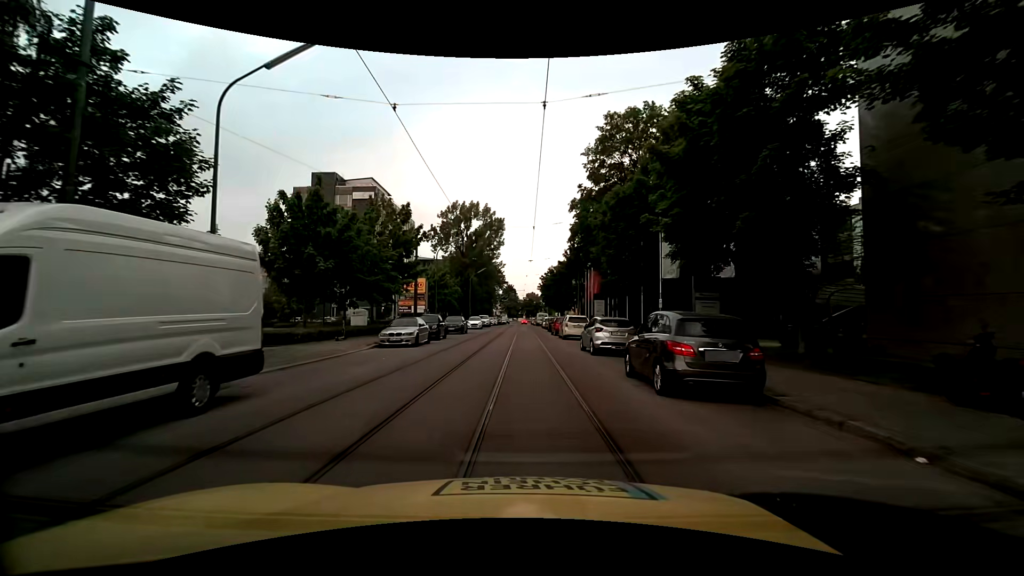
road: residential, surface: asphalt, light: Day
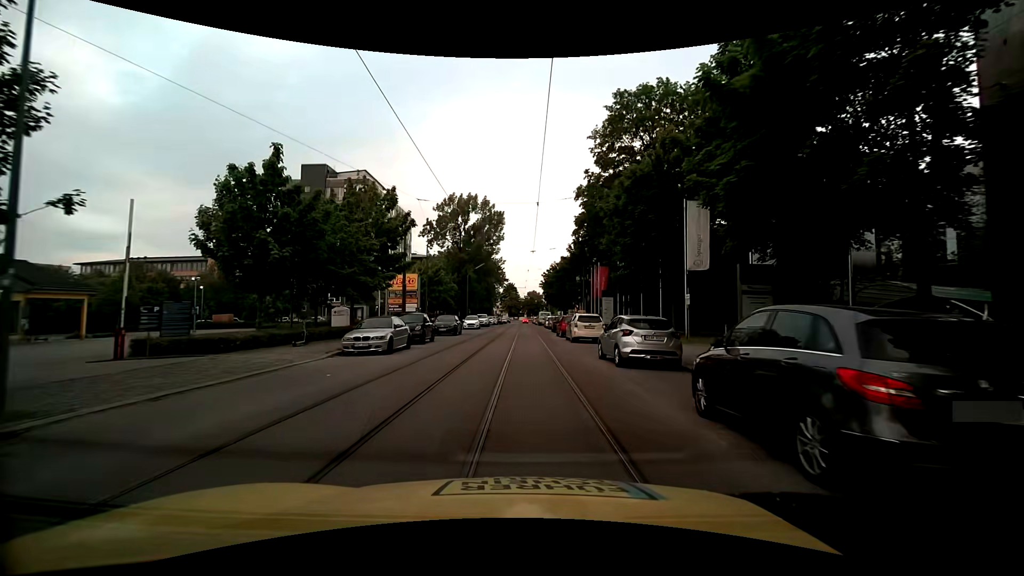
(0.0, +4.8) m; 0°
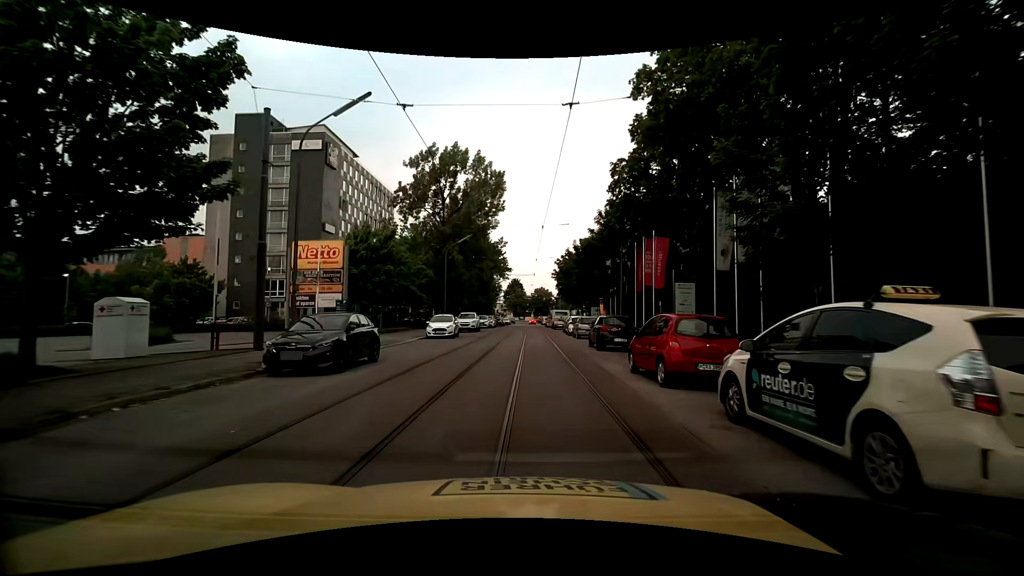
(-0.1, +22.8) m; -1°
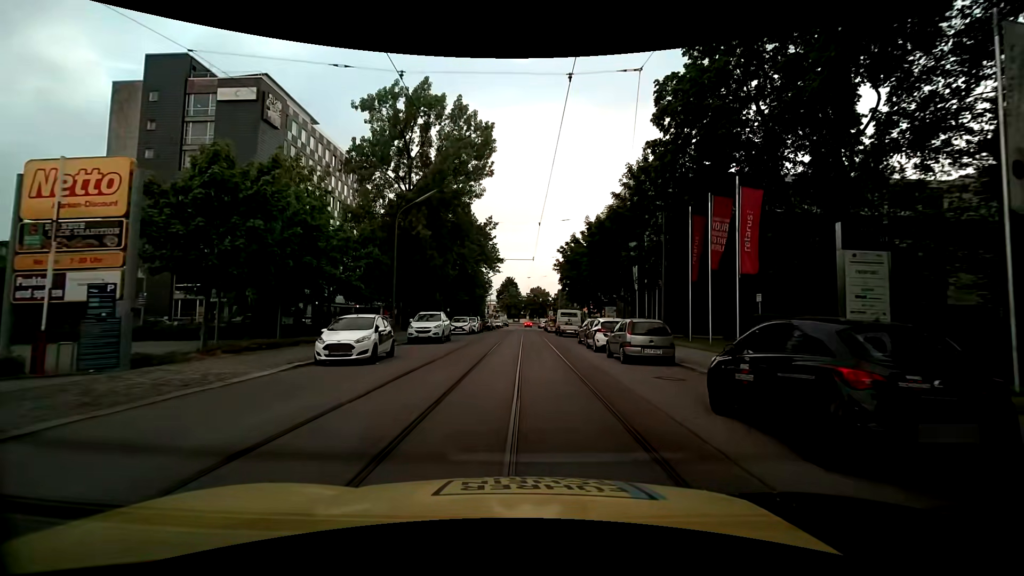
(0.0, +15.5) m; +1°
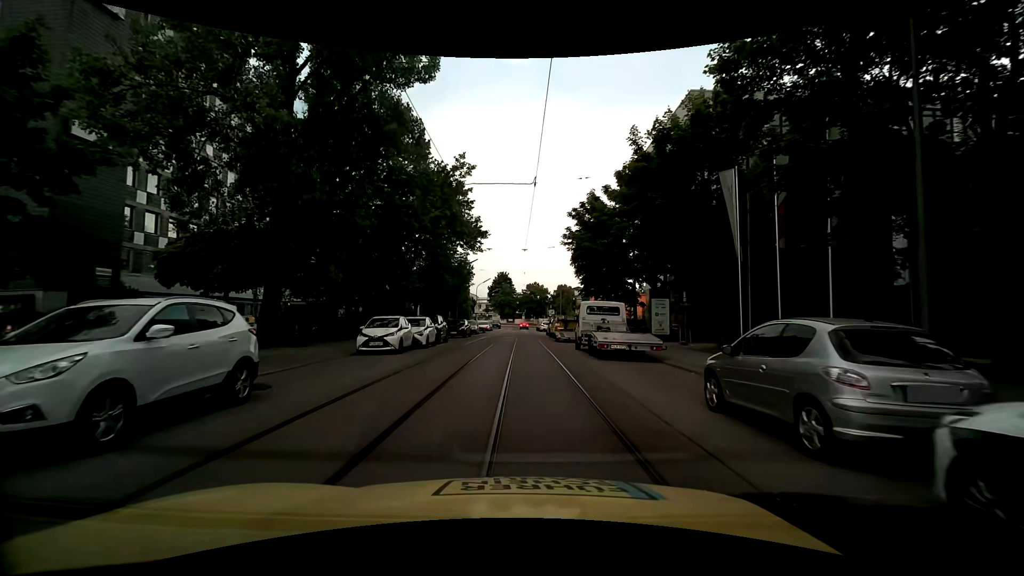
(+0.2, +20.9) m; 0°
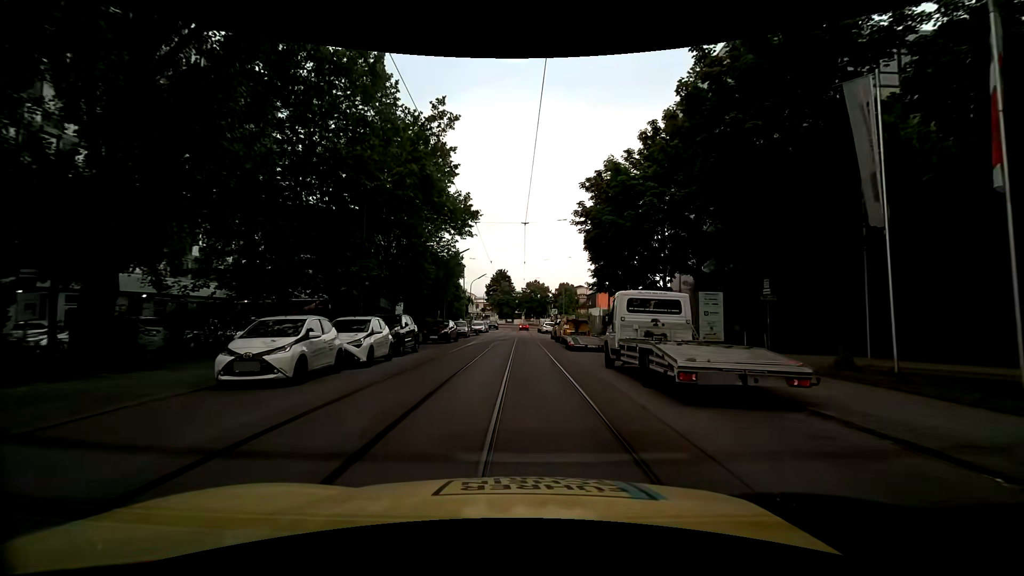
(+0.1, +8.6) m; 0°
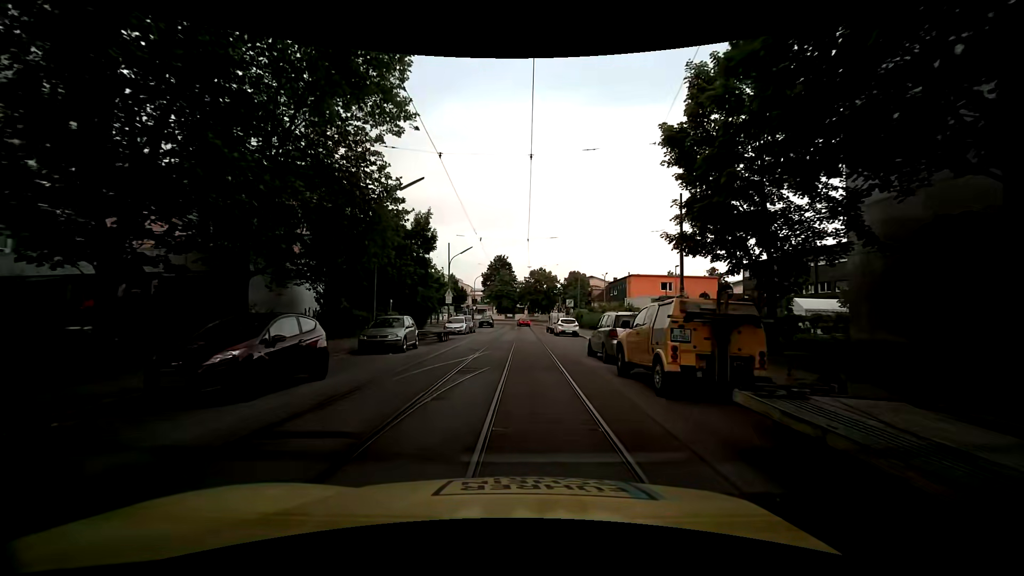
(0.0, +22.8) m; 0°
(0, +10) (0, +20) (0, +30) (-1, +40) (0, +50) (0, +60) (0, +70) (0, +80) (-2, +90) (-7, +99) m
